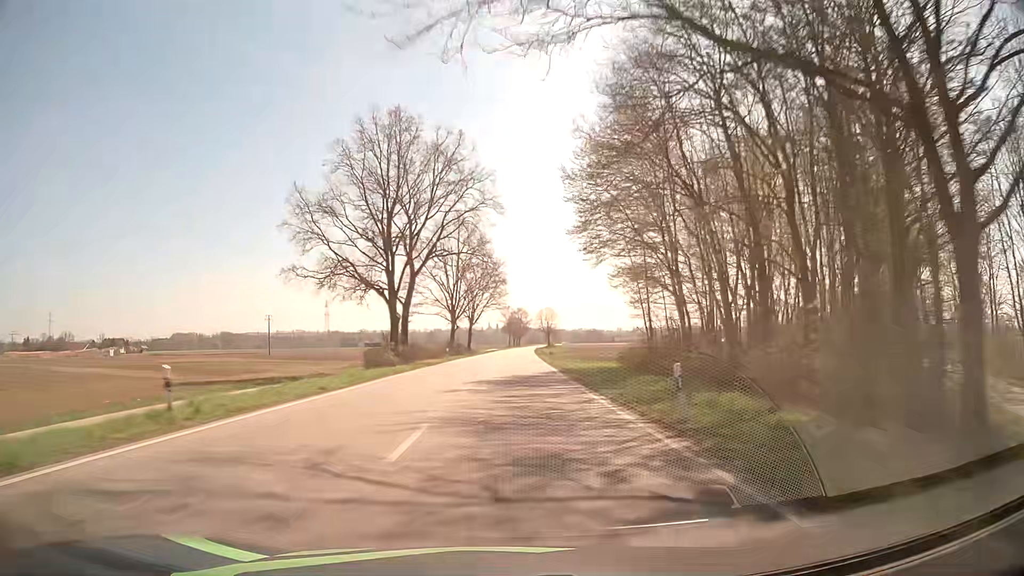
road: secondary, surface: asphalt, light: Day
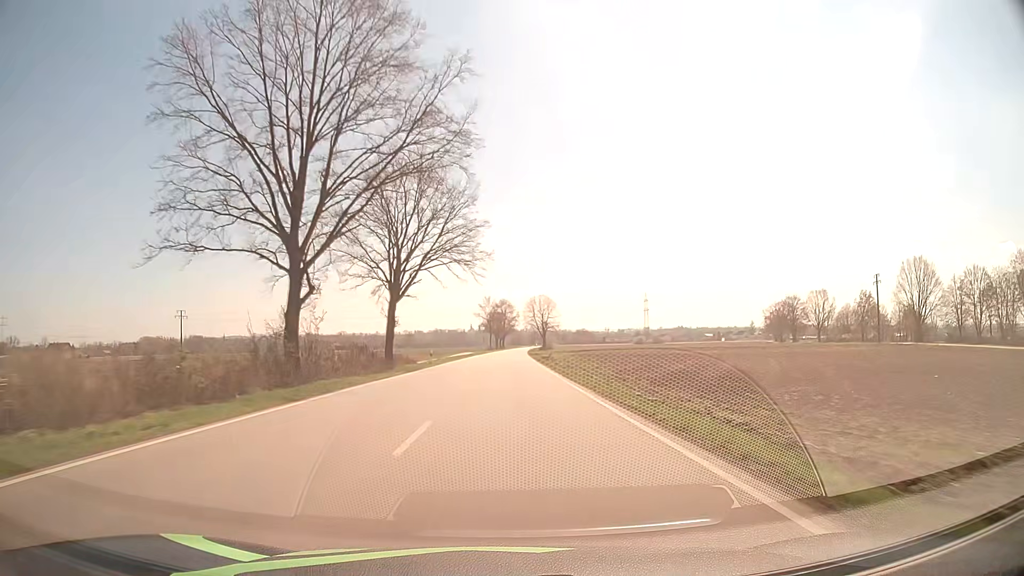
(+0.7, +59.8) m; +1°
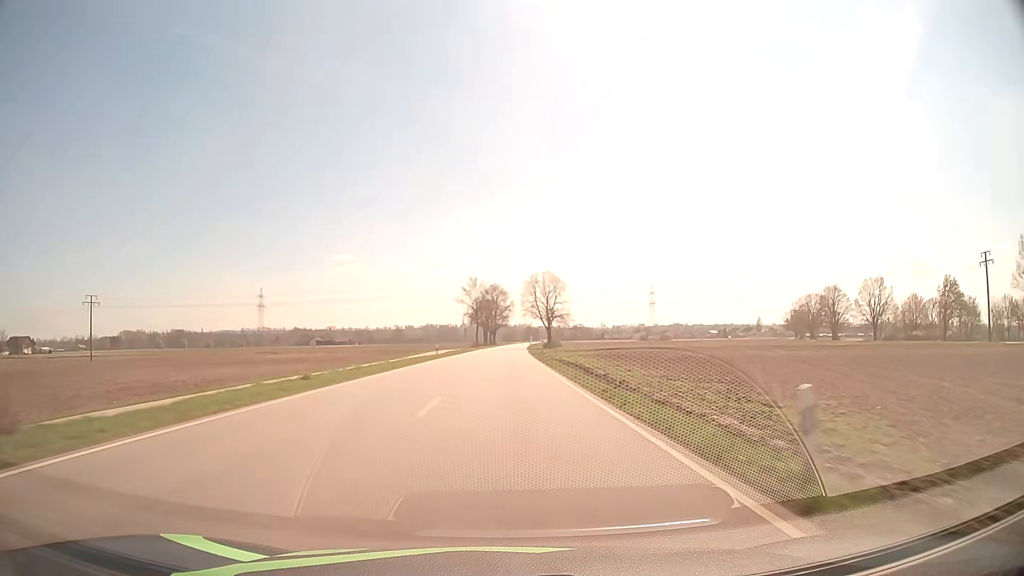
(+0.4, +44.2) m; +1°
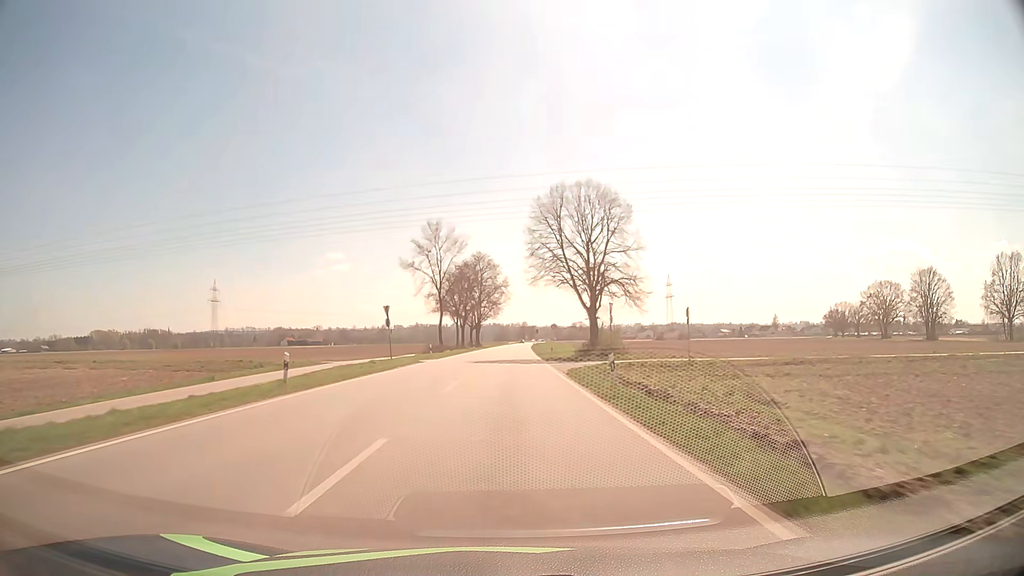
(+0.5, +66.9) m; +1°
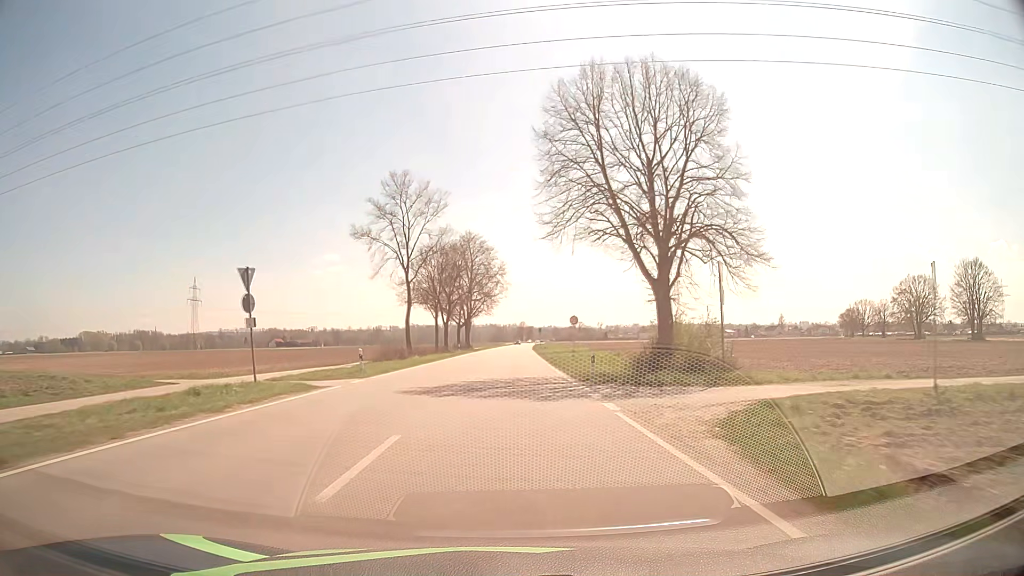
(+0.1, +23.5) m; 0°
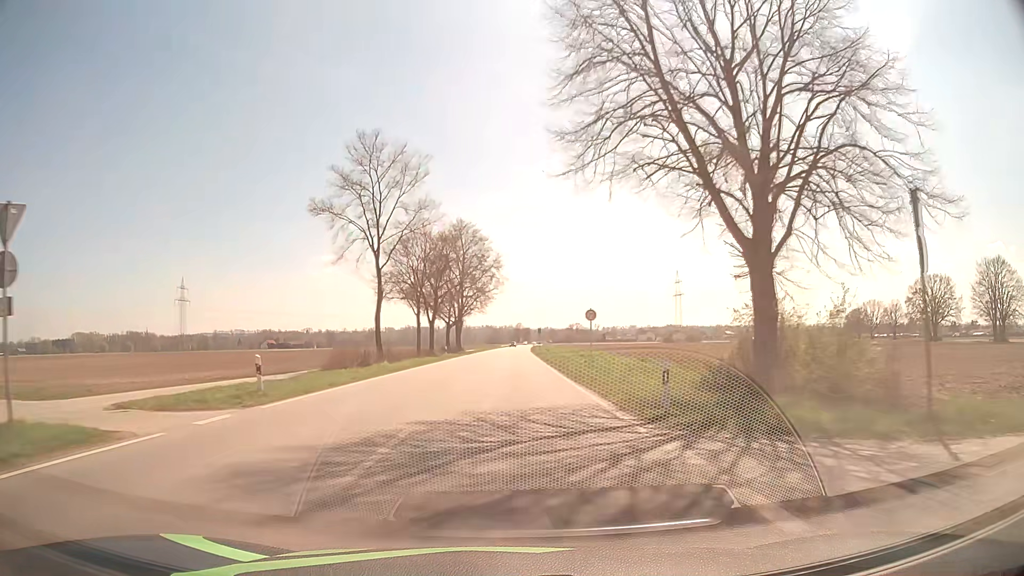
(0.0, +11.2) m; 0°
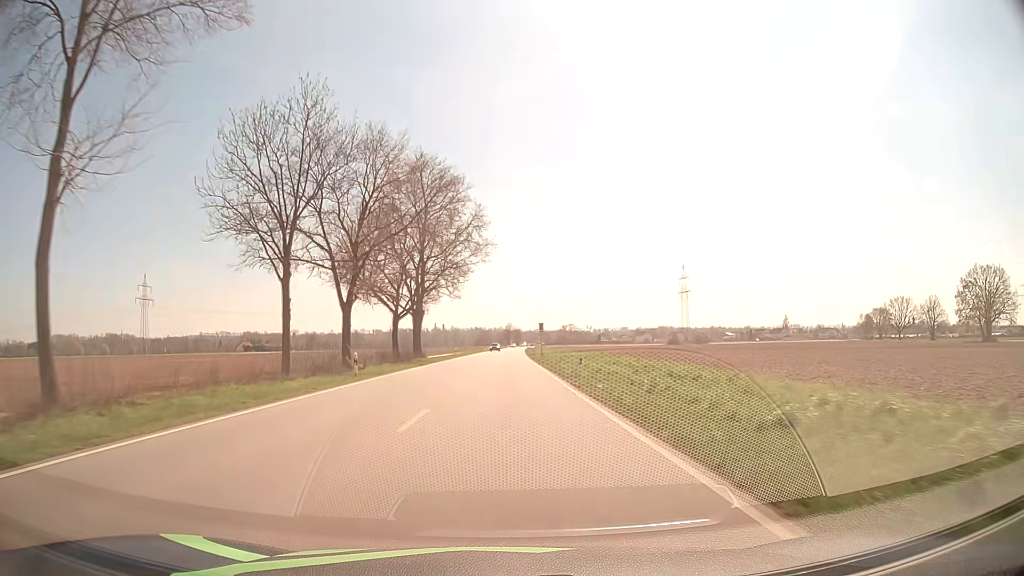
(+0.3, +32.3) m; +1°
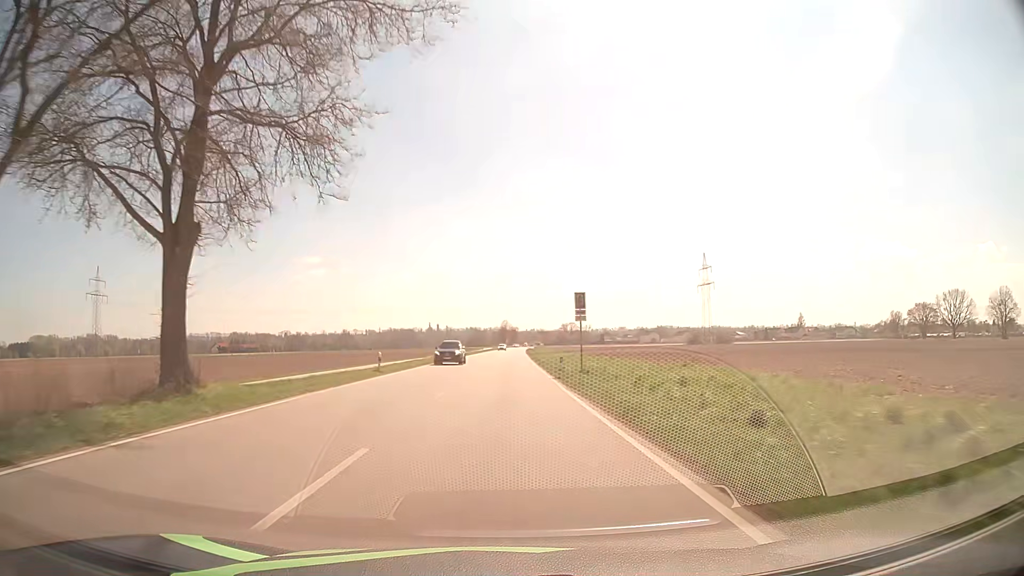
(+0.2, +42.1) m; 0°
(0, +10) (0, +20) (0, +30) (0, +40) (0, +50) (0, +60) (0, +70) (0, +80) (+1, +90) (+1, +100) m
